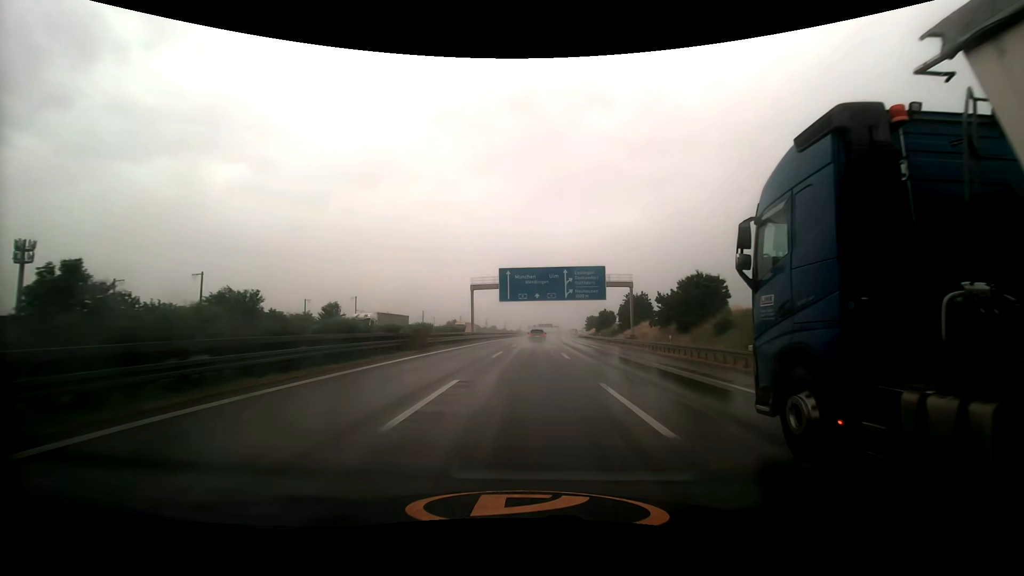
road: motorway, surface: asphalt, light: Day
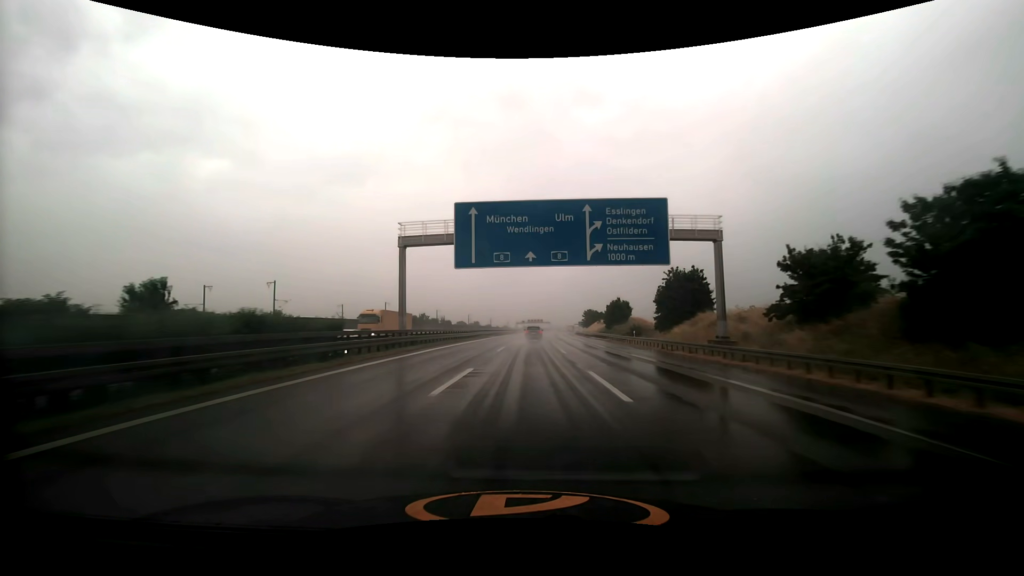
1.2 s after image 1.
(+0.4, +33.4) m; +1°
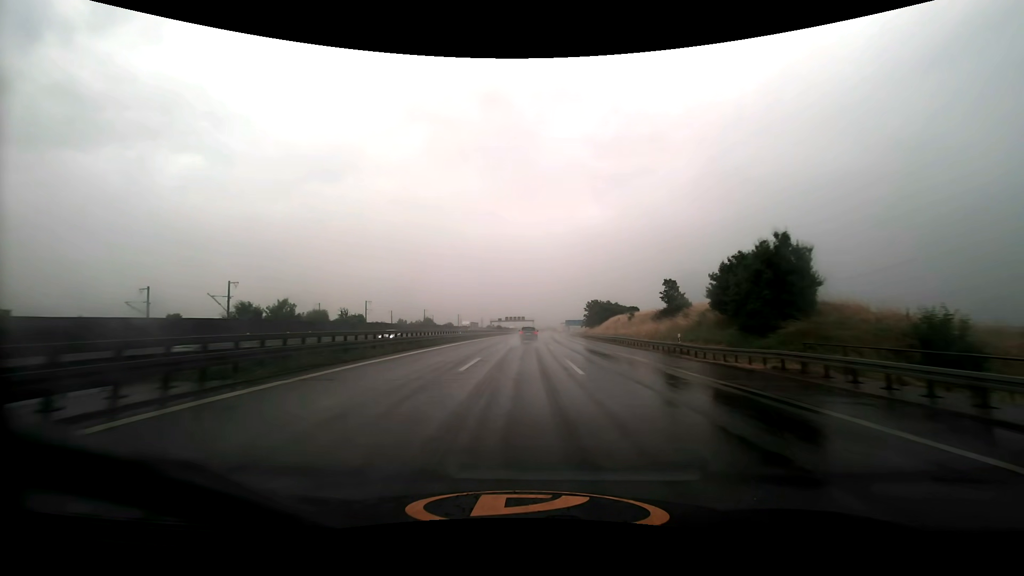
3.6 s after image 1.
(+1.5, +66.6) m; +3°
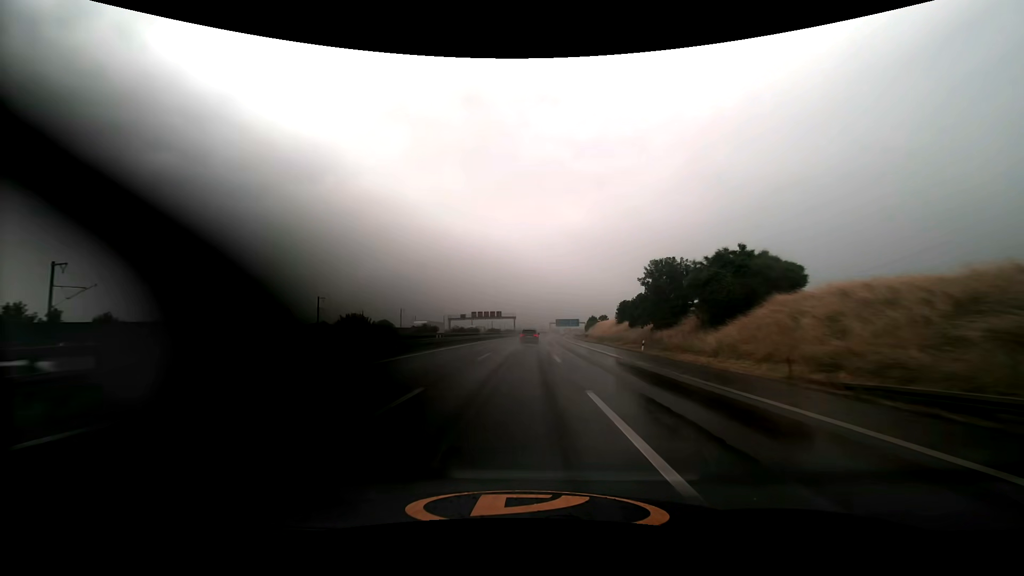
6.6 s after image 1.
(+1.3, +82.8) m; +2°
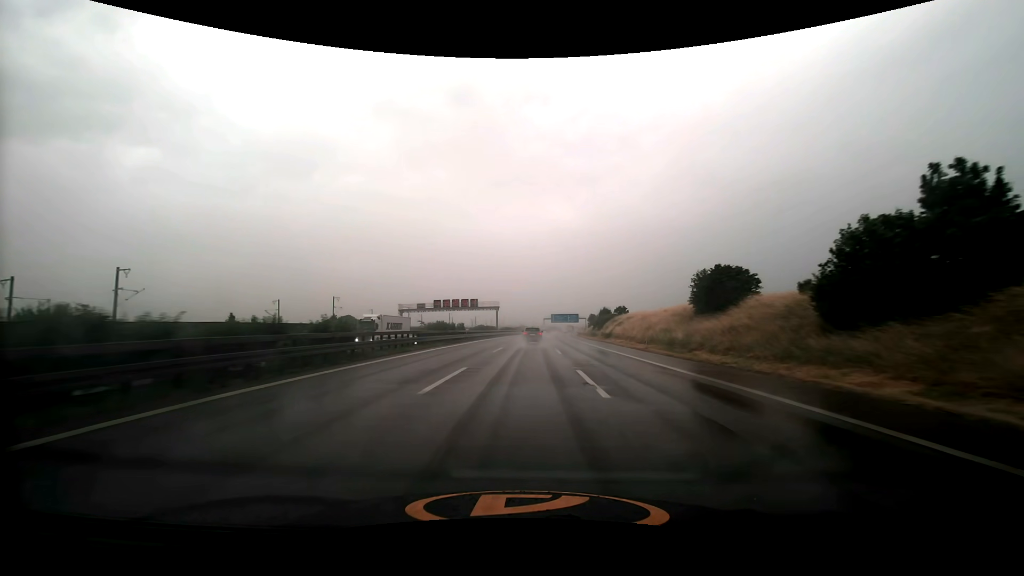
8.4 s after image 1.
(+0.4, +49.0) m; +1°
(0, +10) (0, +20) (0, +30) (+1, +40) (+1, +50) (+1, +60) (+2, +70) (+2, +80) (+3, +90) (+3, +100) m
